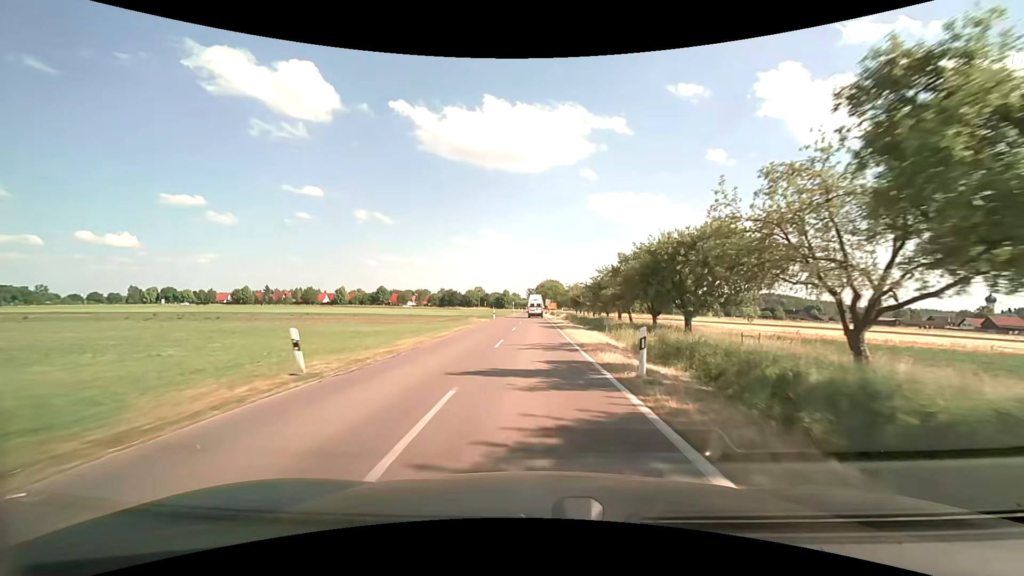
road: tertiary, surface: asphalt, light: Day
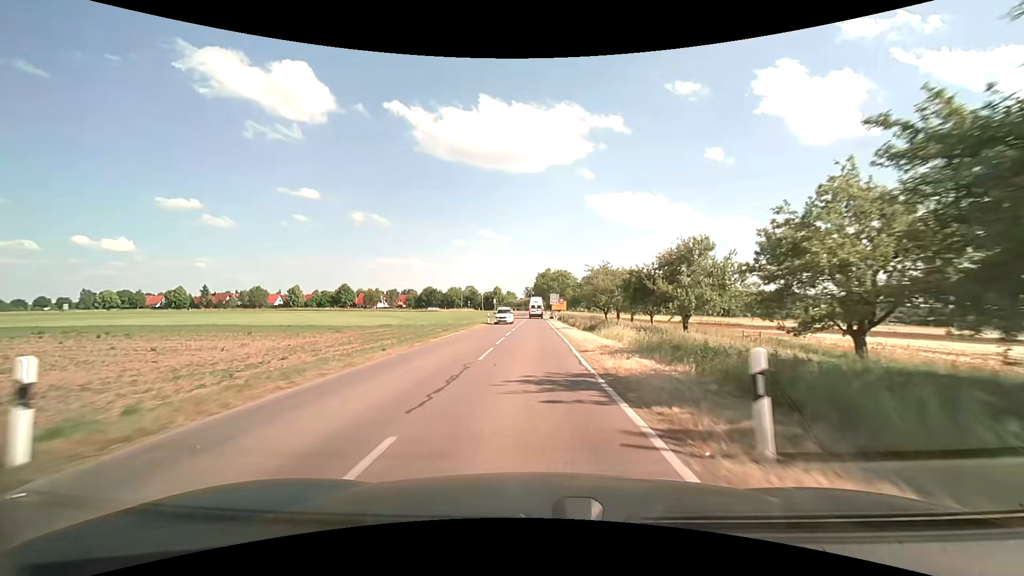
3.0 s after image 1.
(+0.1, +53.7) m; 0°
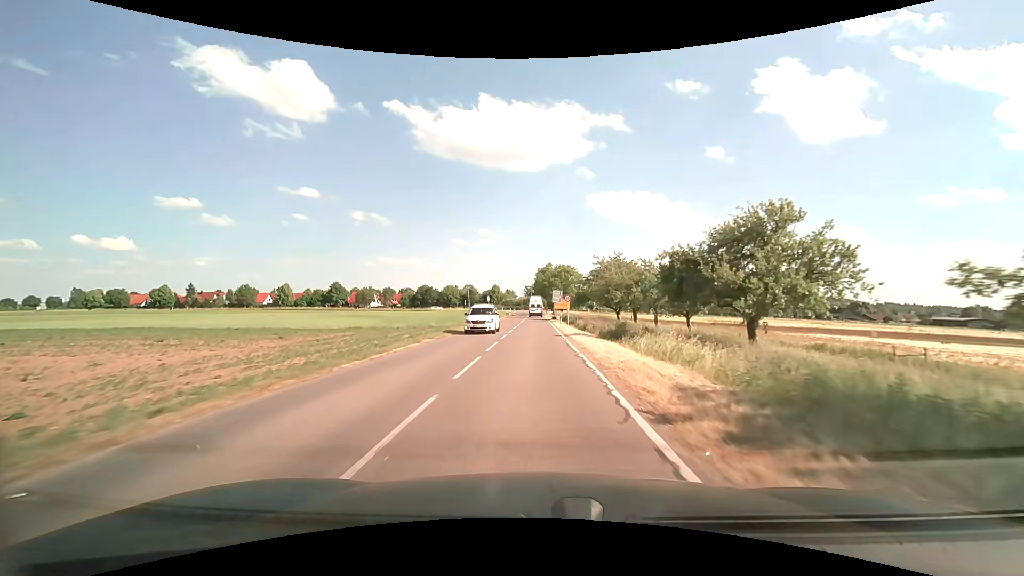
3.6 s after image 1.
(0.0, +10.1) m; 0°
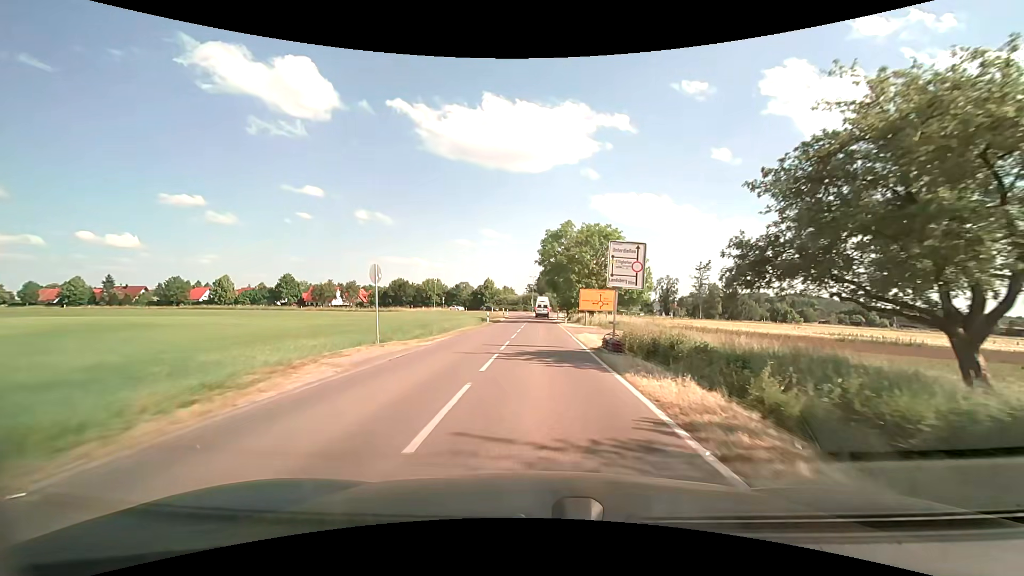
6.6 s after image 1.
(-0.3, +47.2) m; 0°
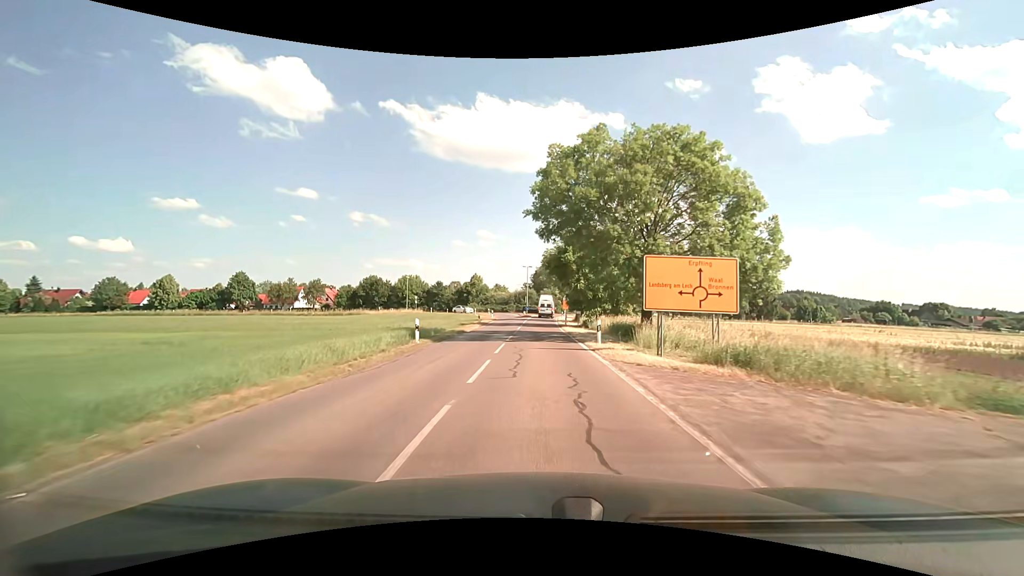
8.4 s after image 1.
(+0.1, +25.7) m; 0°
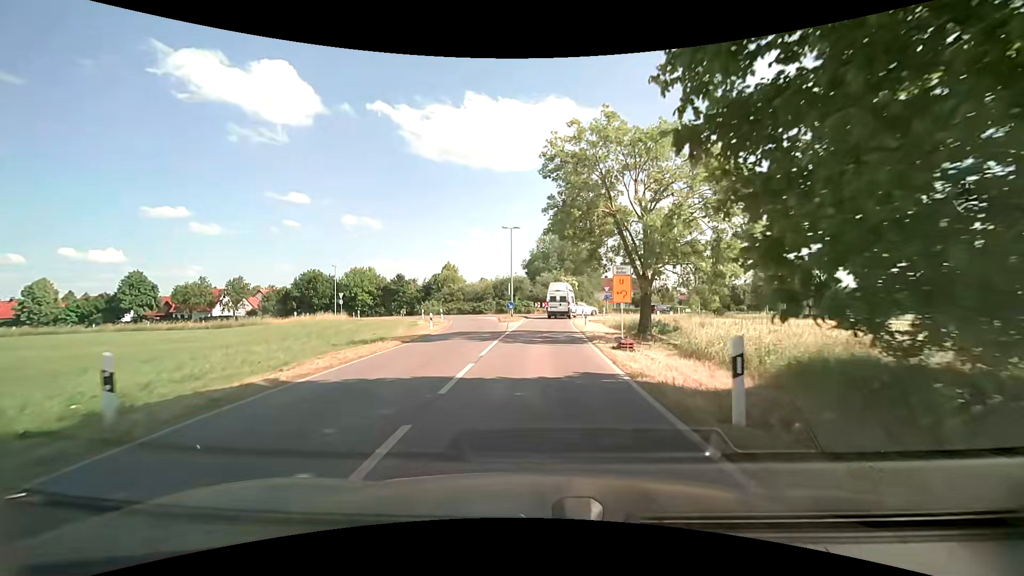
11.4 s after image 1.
(+0.1, +37.3) m; +1°
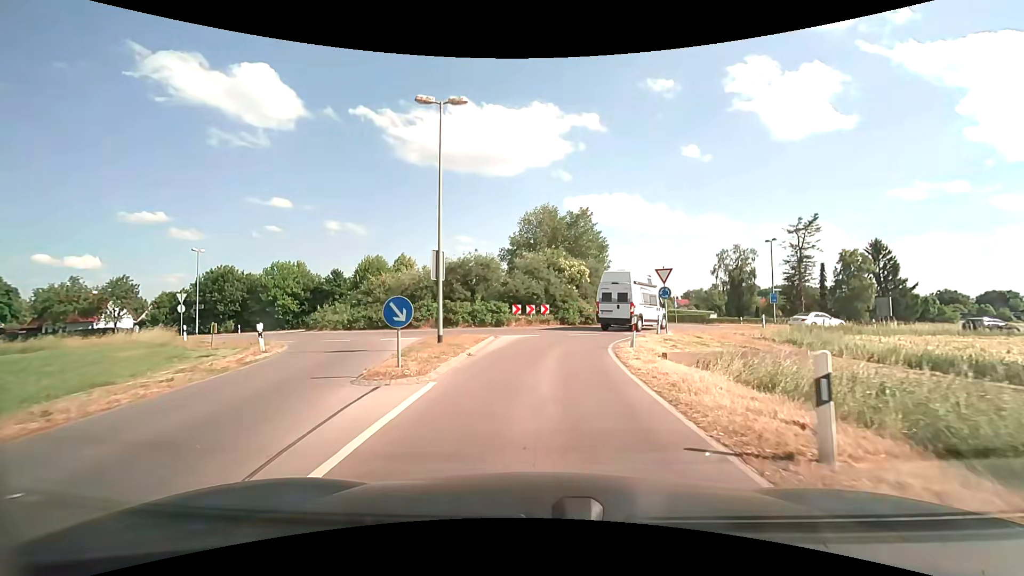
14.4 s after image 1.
(+0.3, +26.5) m; +1°
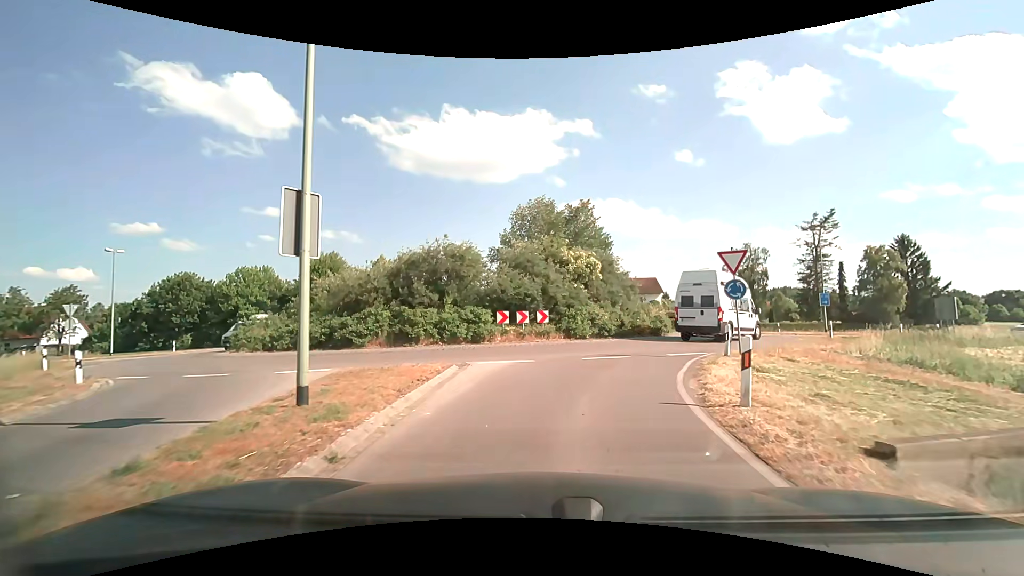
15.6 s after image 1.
(+0.1, +8.6) m; +1°
(0, +10) (+4, +19) (+10, +28) (+11, +37) (+7, +46) (-1, +52) (-11, +51) (-19, +46) (-28, +42) (-38, +40) m
